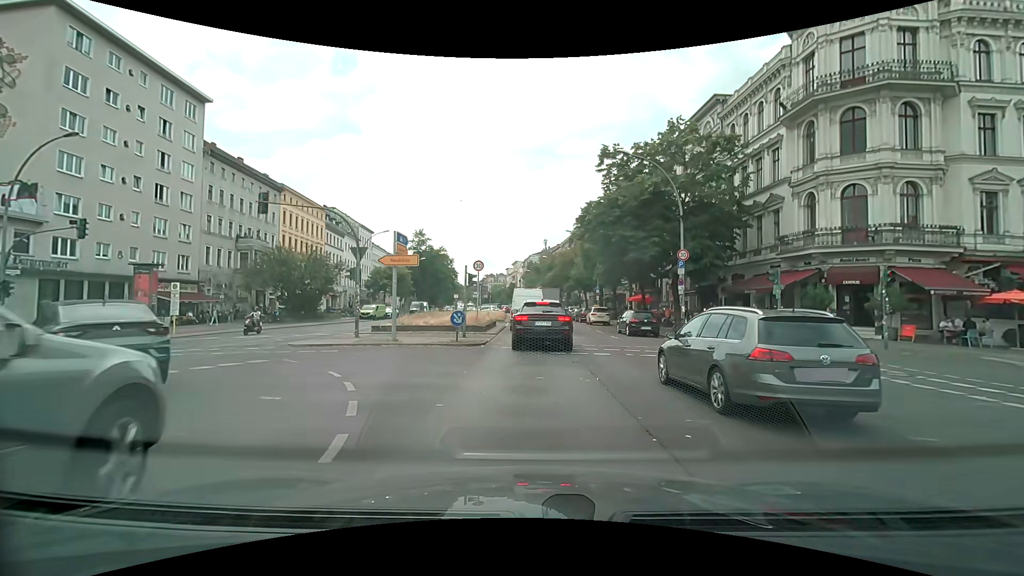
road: primary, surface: asphalt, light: Day
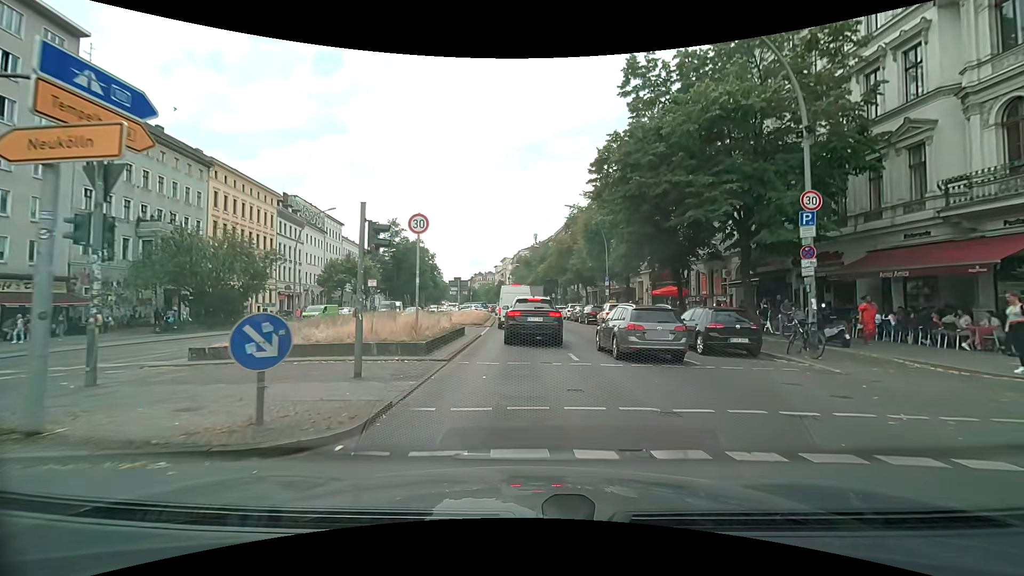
(+0.1, +13.0) m; 0°
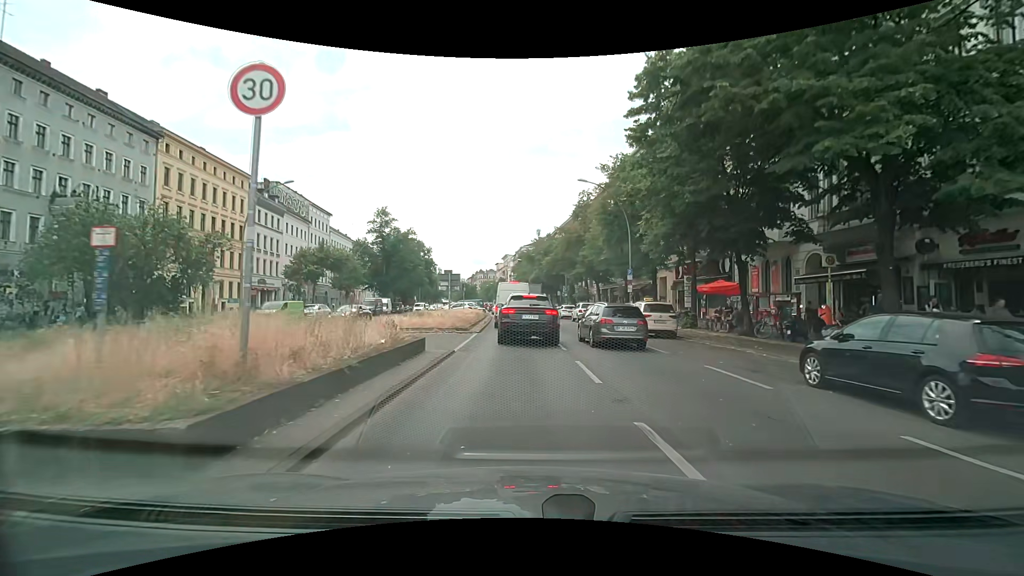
(+0.1, +8.6) m; -1°
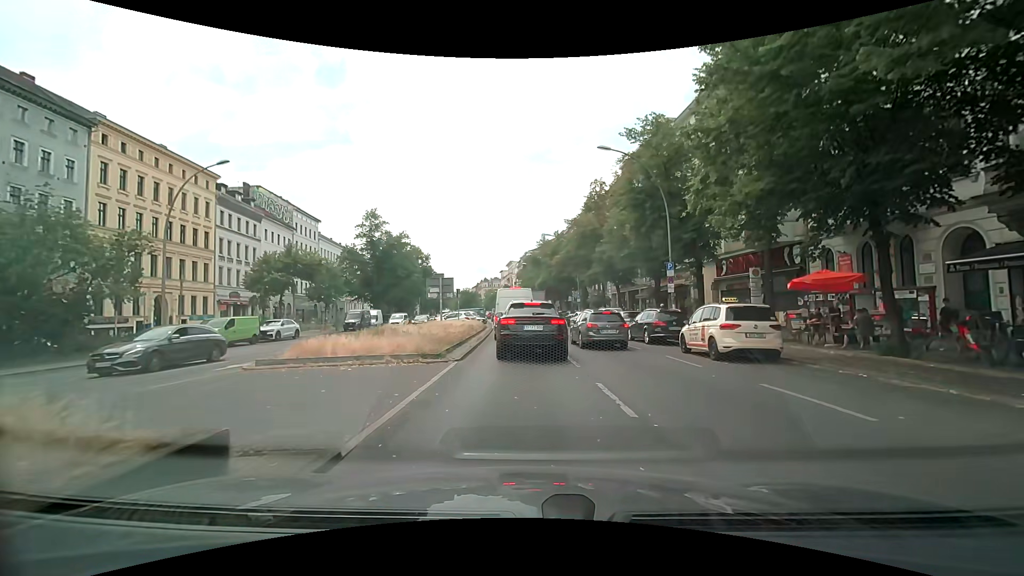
(+0.1, +8.4) m; +1°
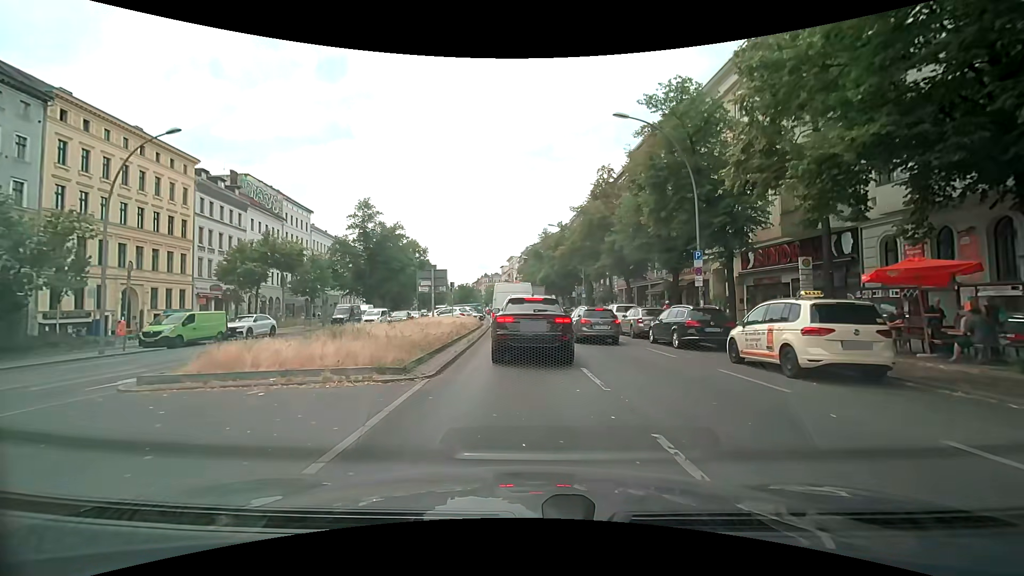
(-0.1, +3.9) m; -1°
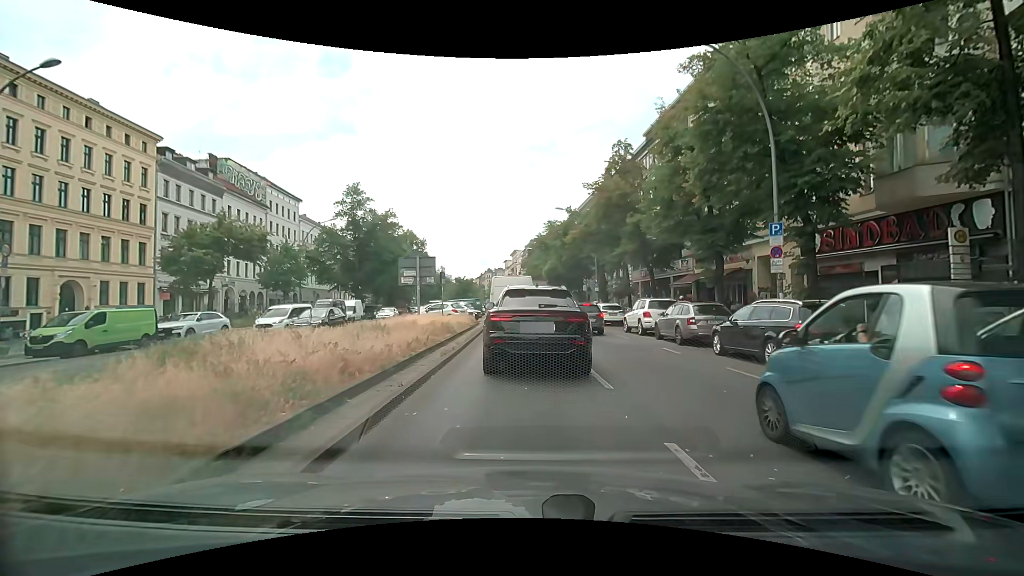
(-0.1, +6.2) m; -2°
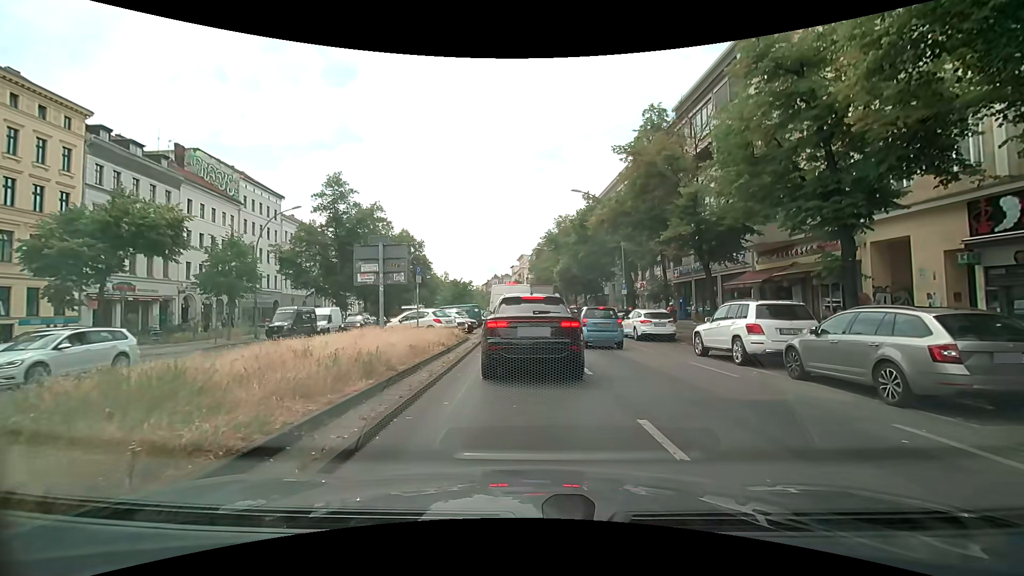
(+0.1, +9.2) m; 0°
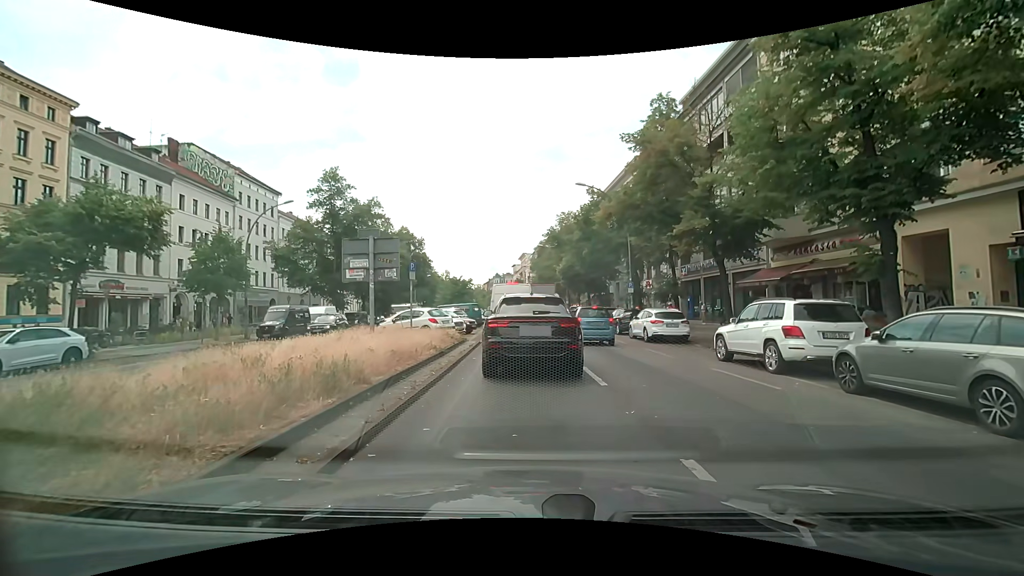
(0.0, +1.6) m; -2°
